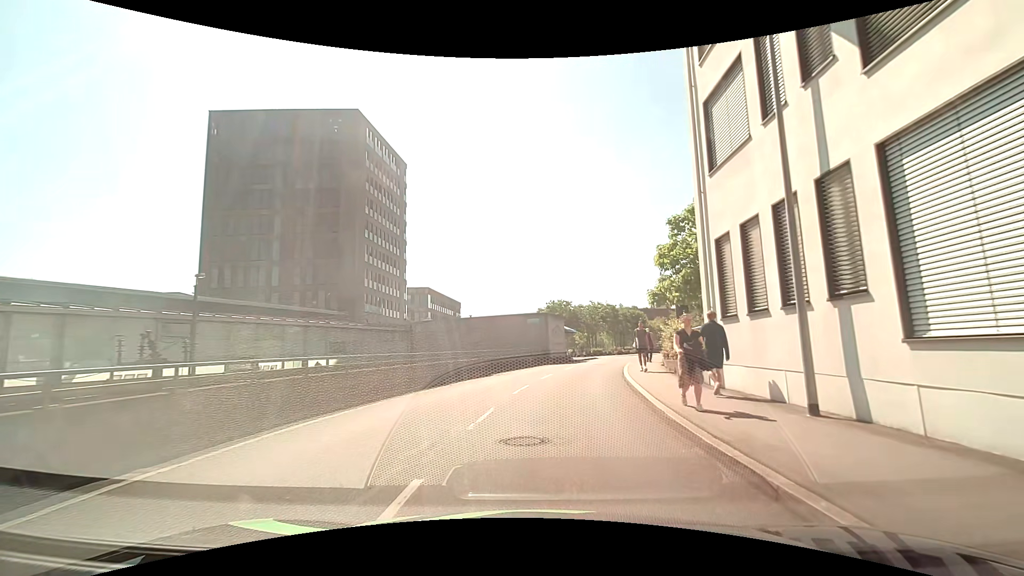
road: residential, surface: asphalt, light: Day
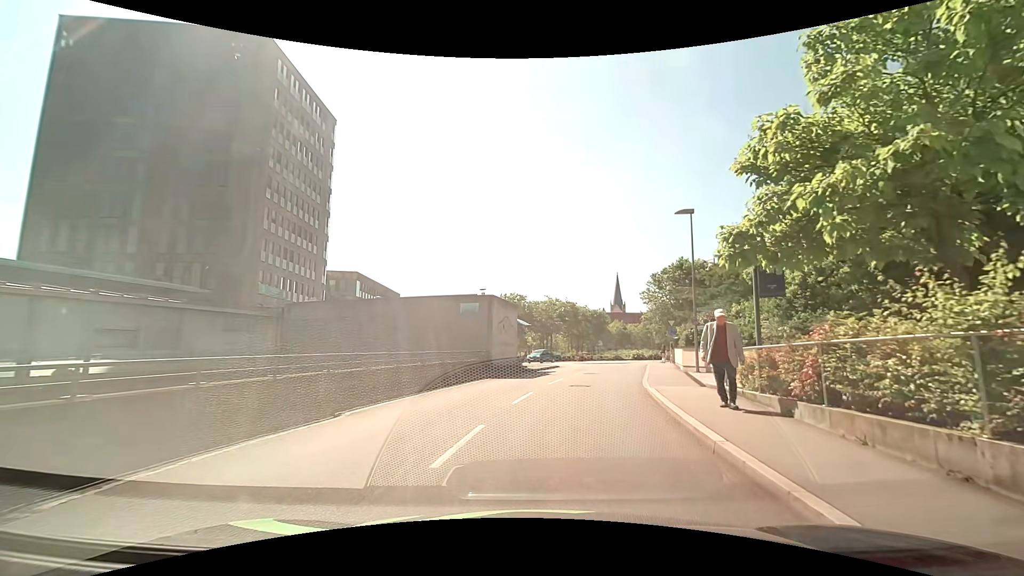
(+0.7, +14.5) m; +5°
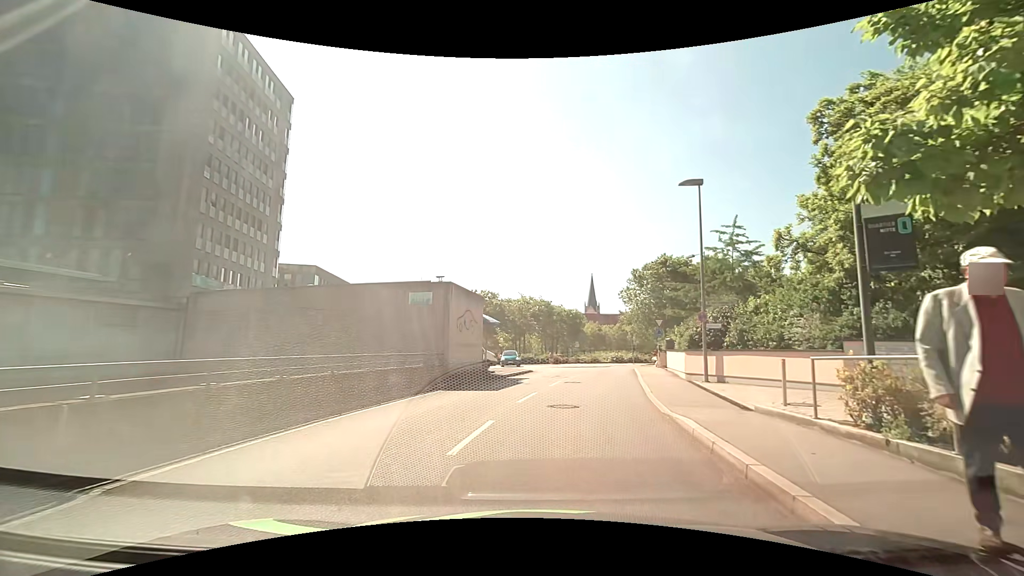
(+0.2, +5.3) m; +3°
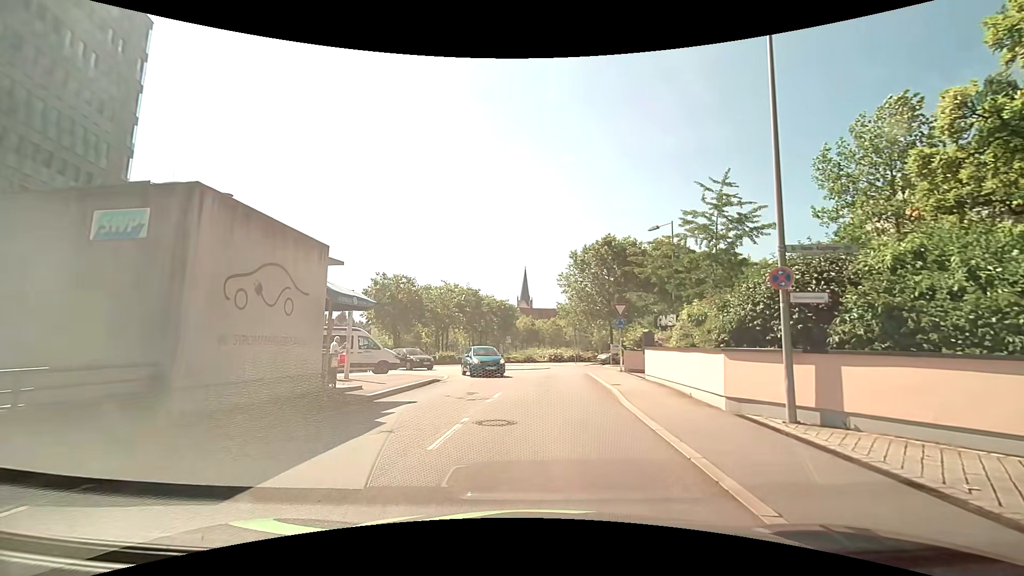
(+1.0, +11.2) m; +9°
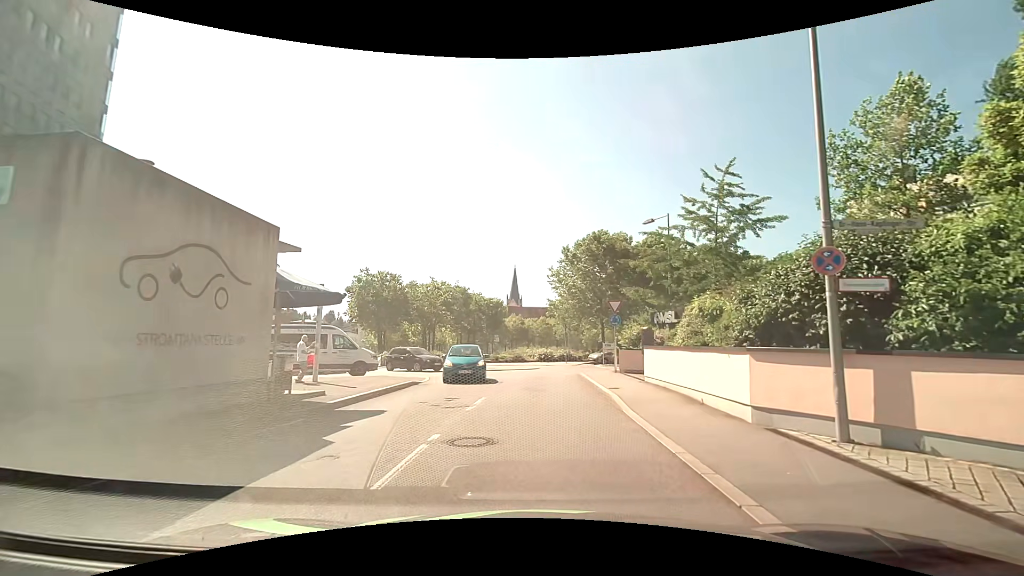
(0.0, +1.8) m; +1°
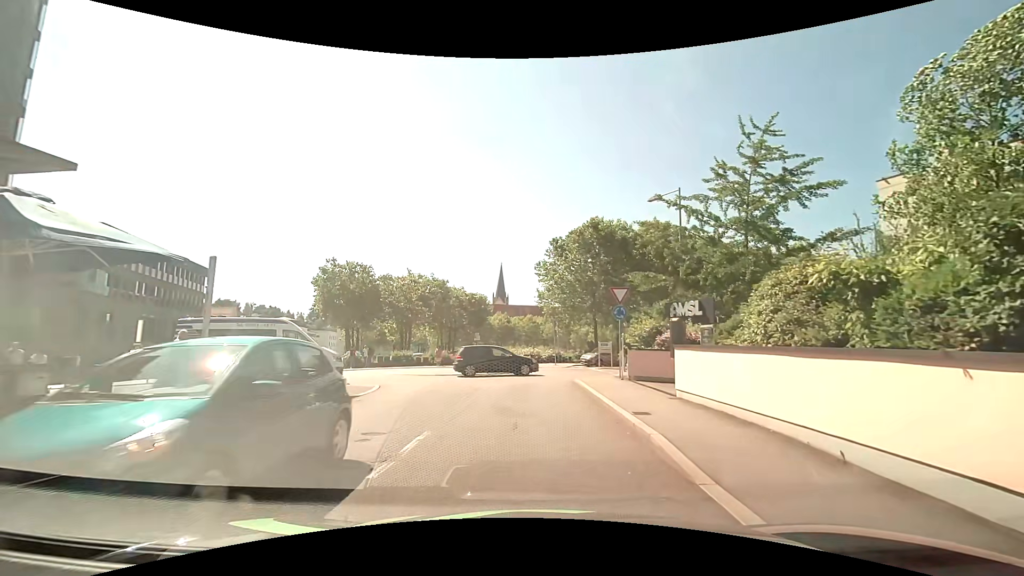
(+0.1, +5.6) m; +1°
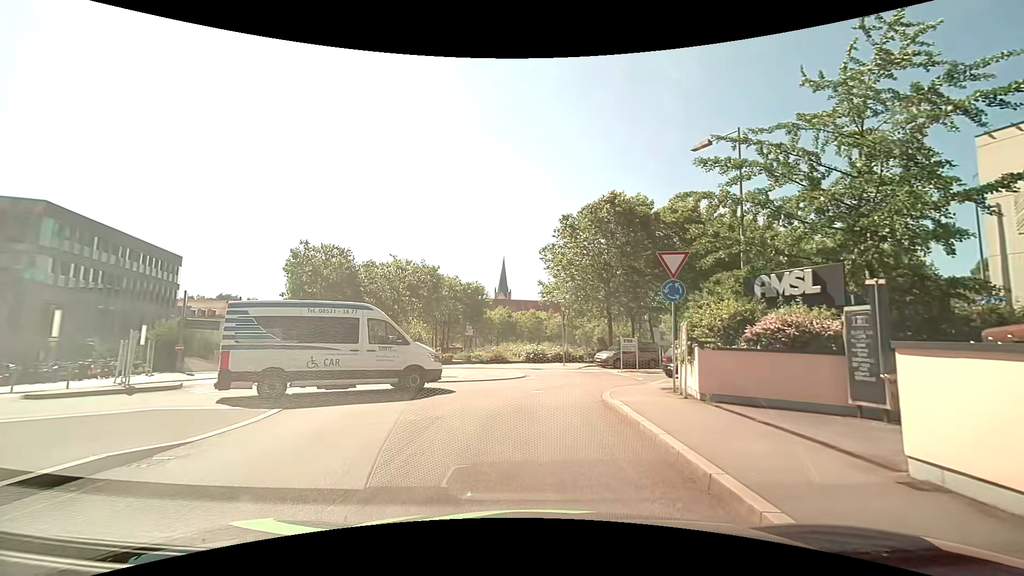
(+0.1, +7.2) m; +1°
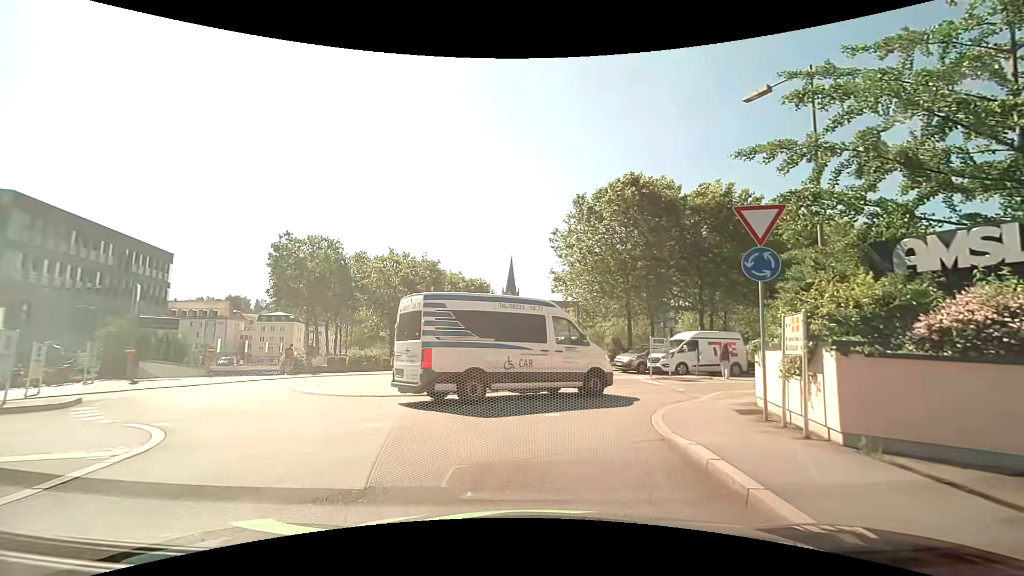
(-0.1, +4.4) m; -2°
